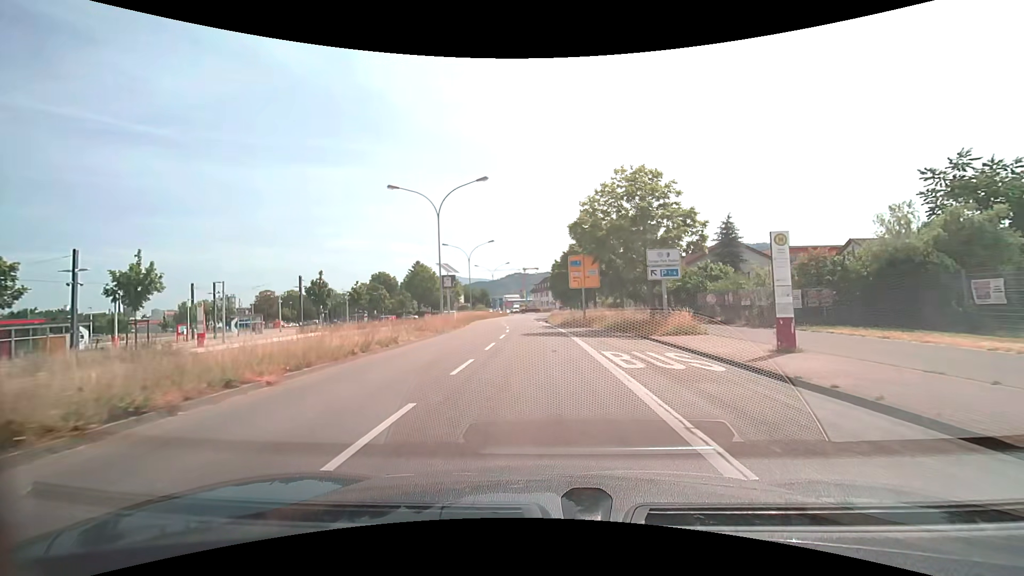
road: secondary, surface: asphalt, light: Day
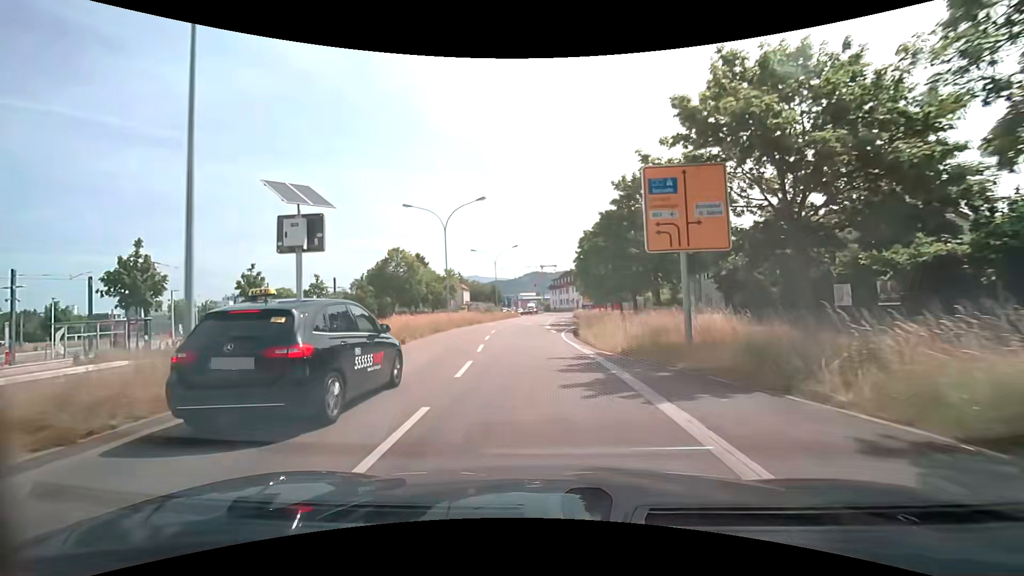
(-0.3, +24.5) m; -2°
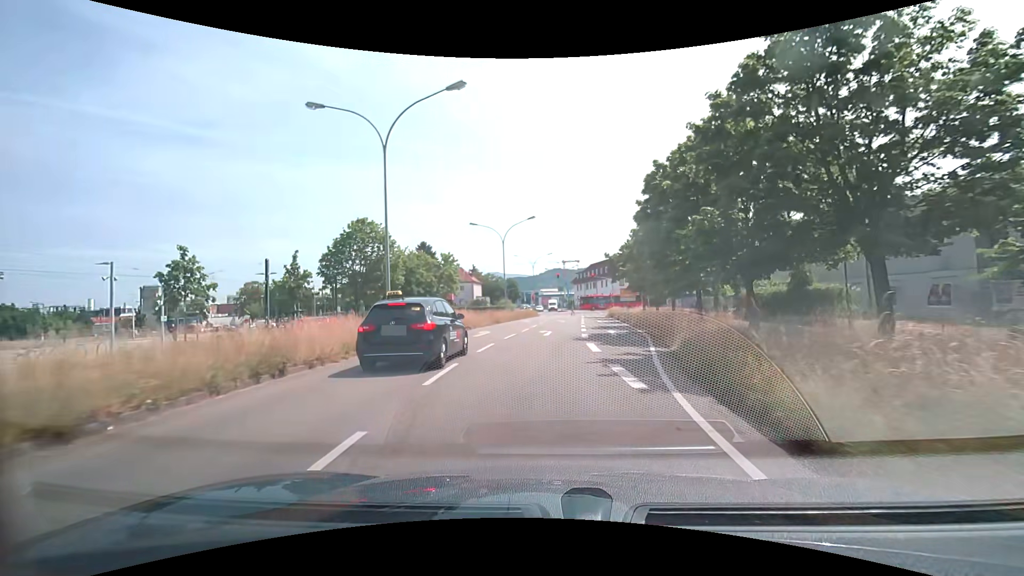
(-0.4, +19.6) m; -2°
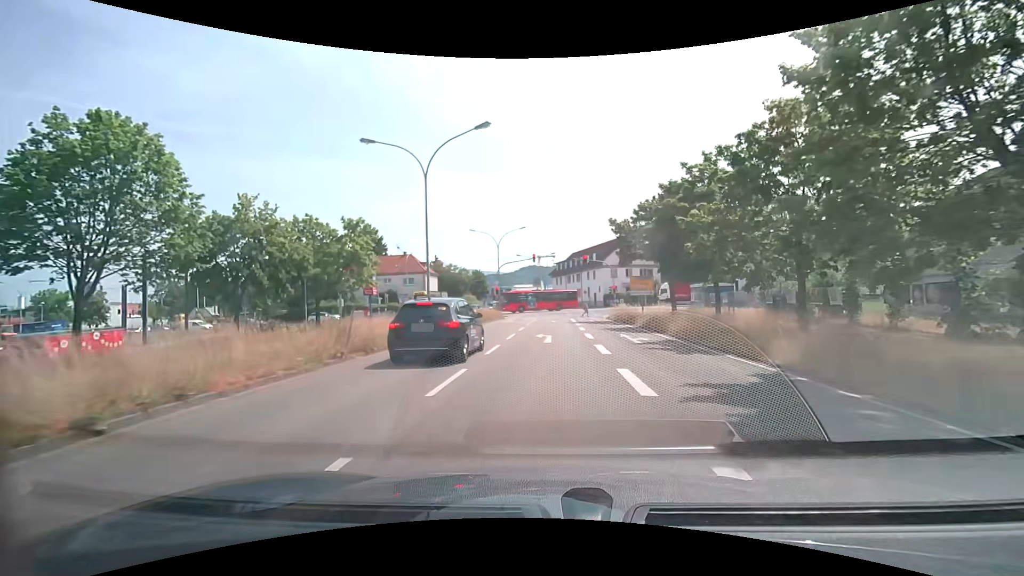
(+0.4, +24.6) m; +3°
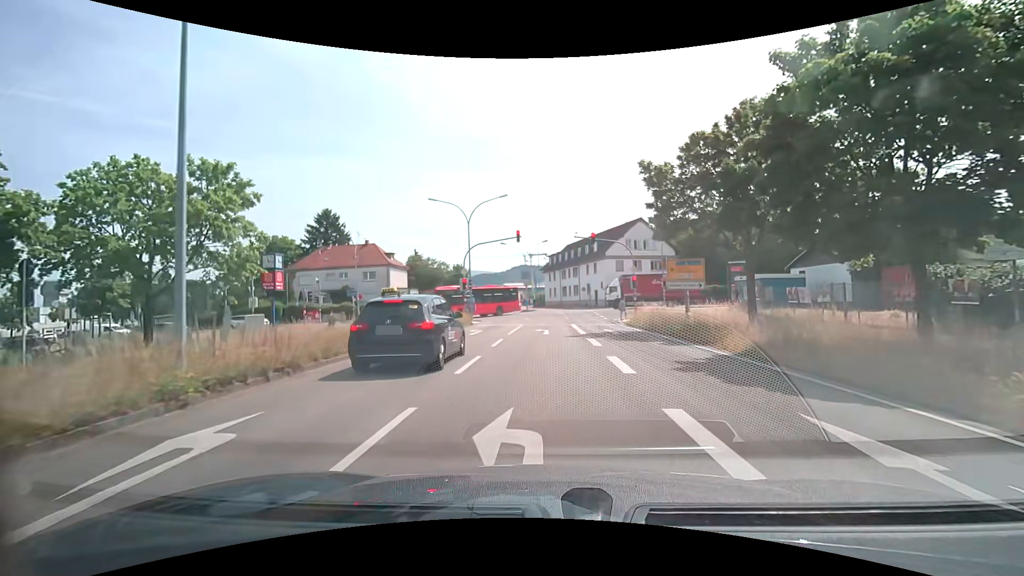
(+0.2, +15.8) m; +1°
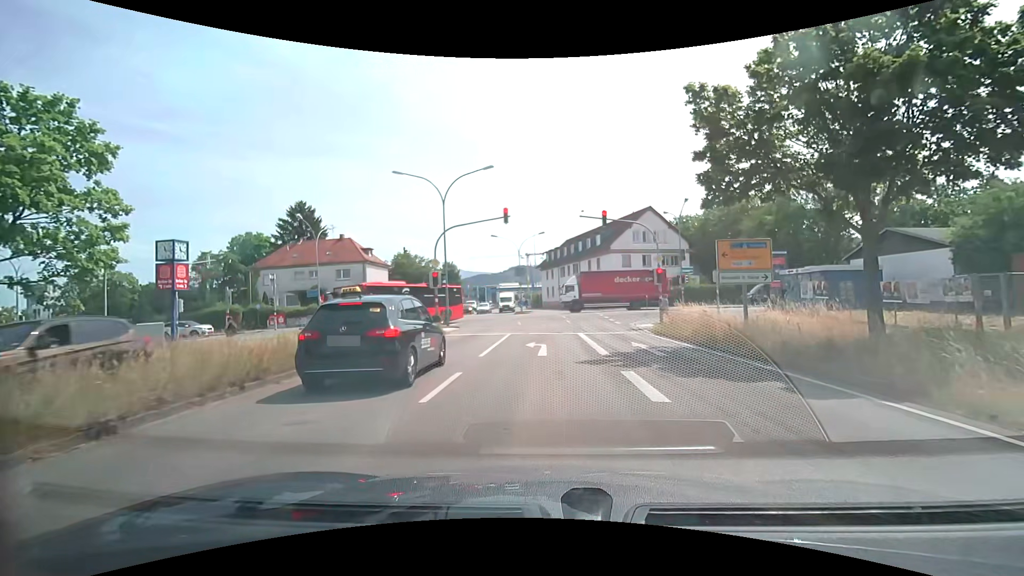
(0.0, +8.4) m; 0°
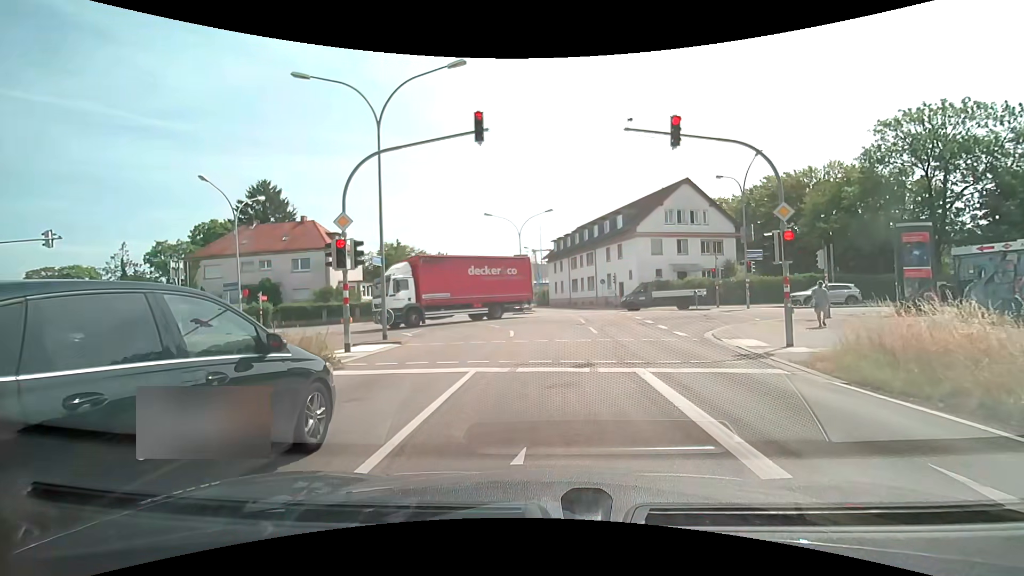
(-0.1, +12.7) m; -3°
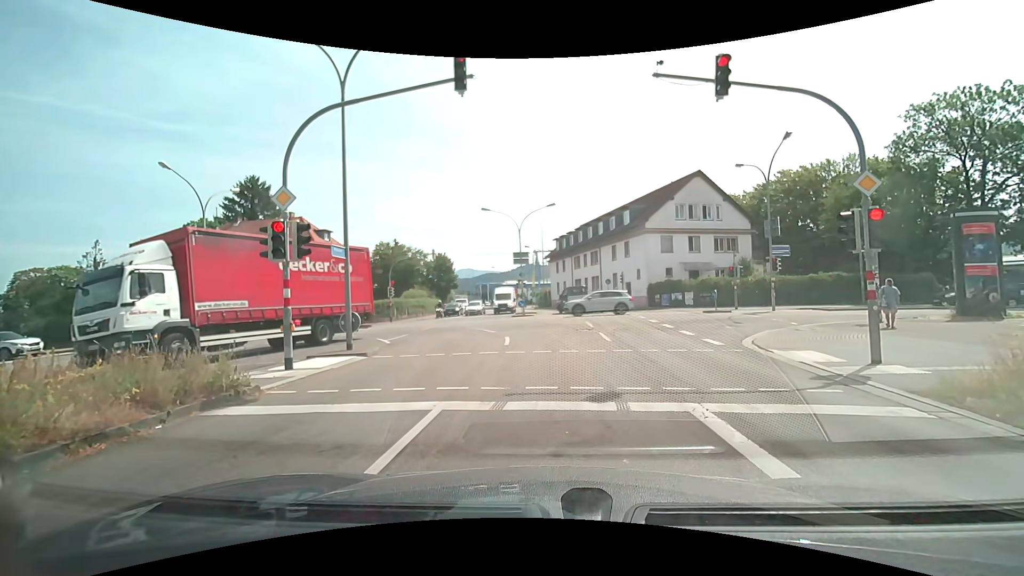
(+0.1, +3.2) m; -1°
(+1, +10) (+1, +20) (-2, +29) (-9, +36) (-19, +39) (-28, +39) (-38, +40) (-48, +40) (-58, +41) (-68, +42) m
